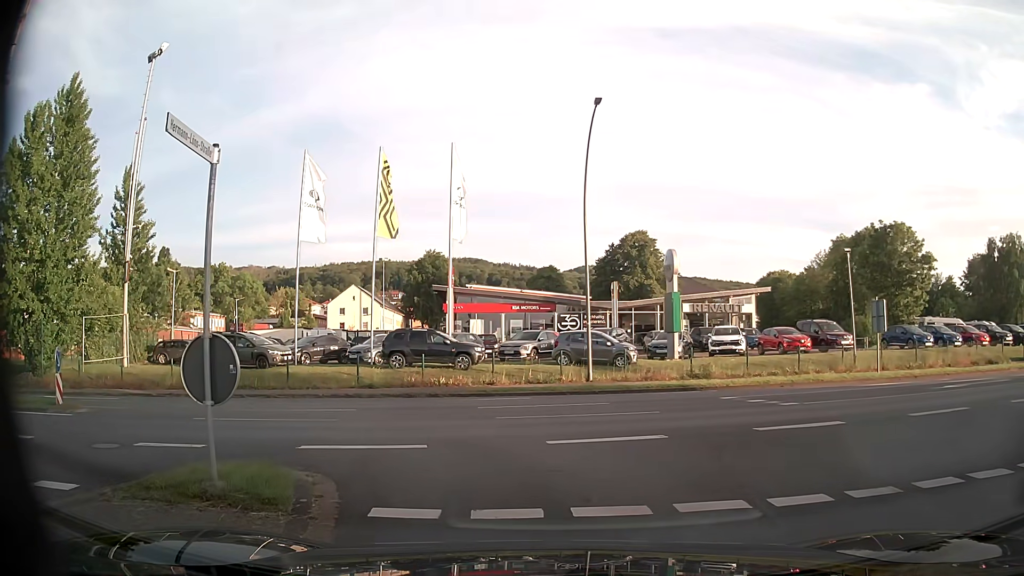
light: Day
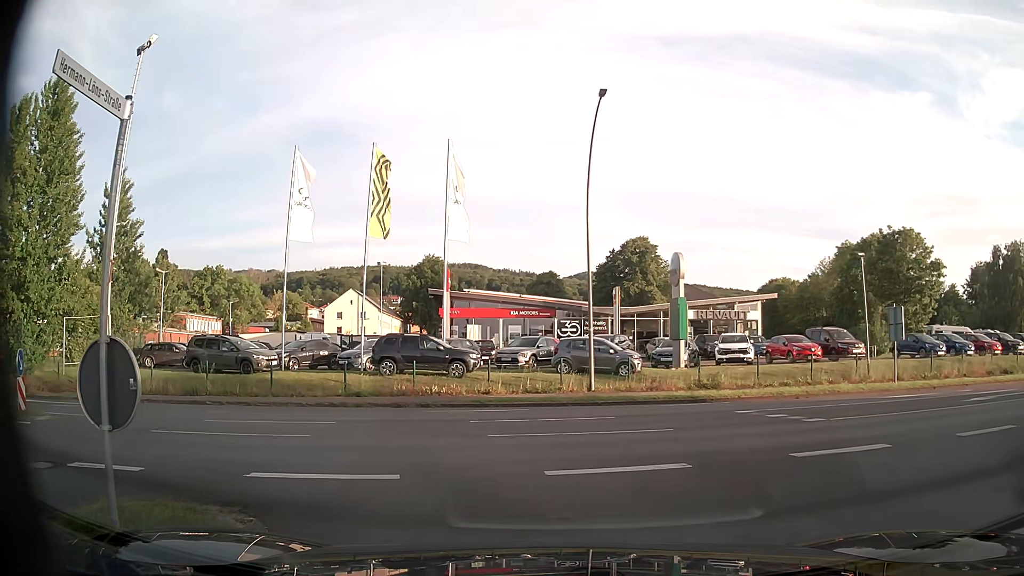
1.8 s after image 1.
(0.0, +1.6) m; +1°
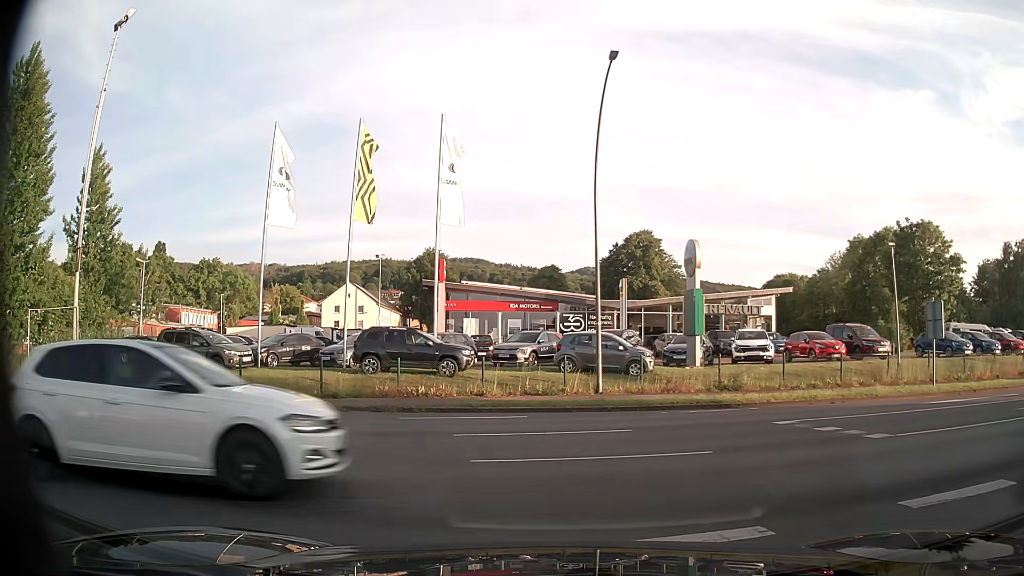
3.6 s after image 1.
(-0.1, +2.7) m; -2°
(-2, +10) (-10, +15) (-20, +16) (-30, +16) (-40, +15) (-50, +14) (-60, +14) (-70, +16) (-75, +24) (-77, +34) m
